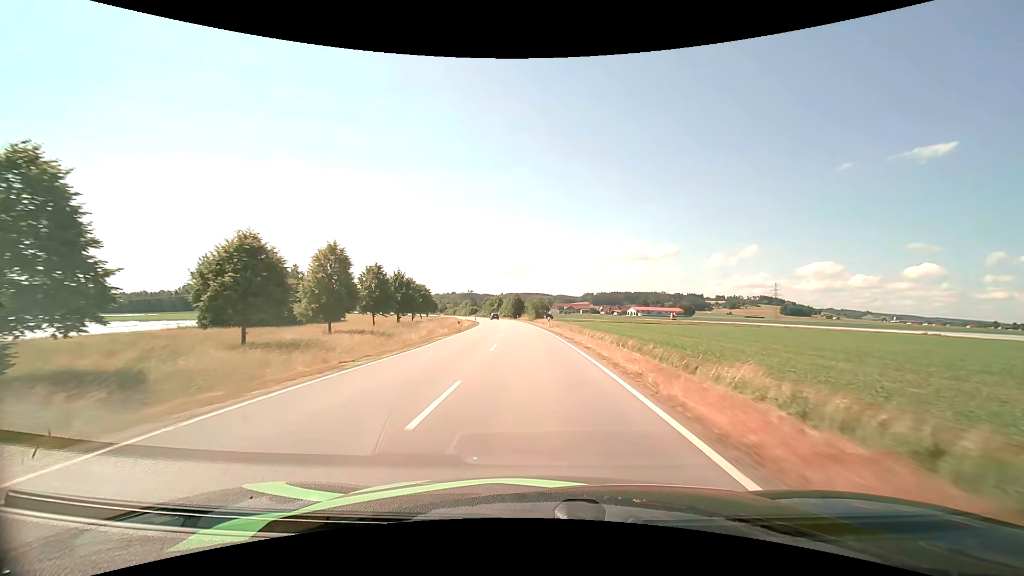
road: tertiary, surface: asphalt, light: Day
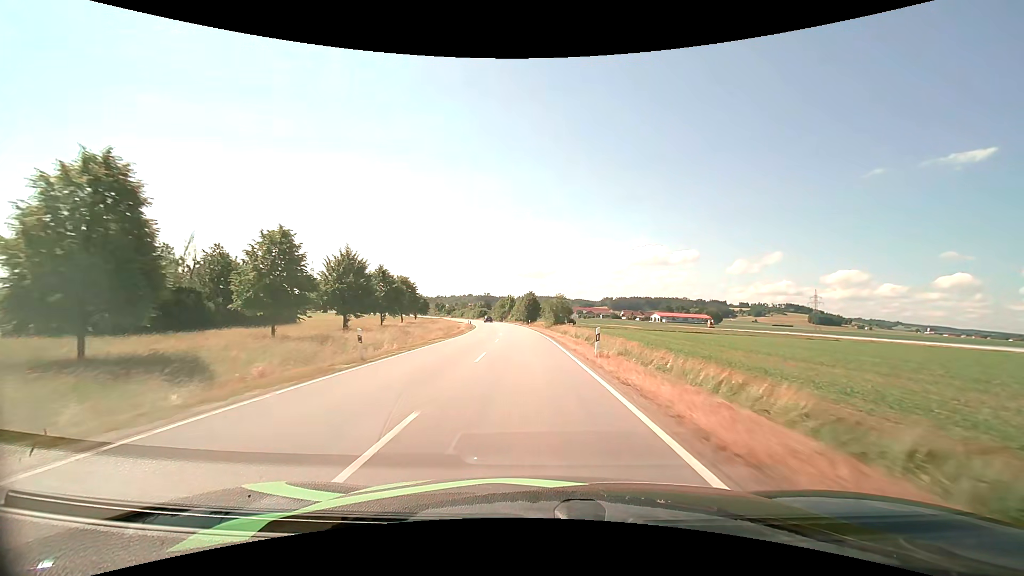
(-0.4, +27.2) m; -2°
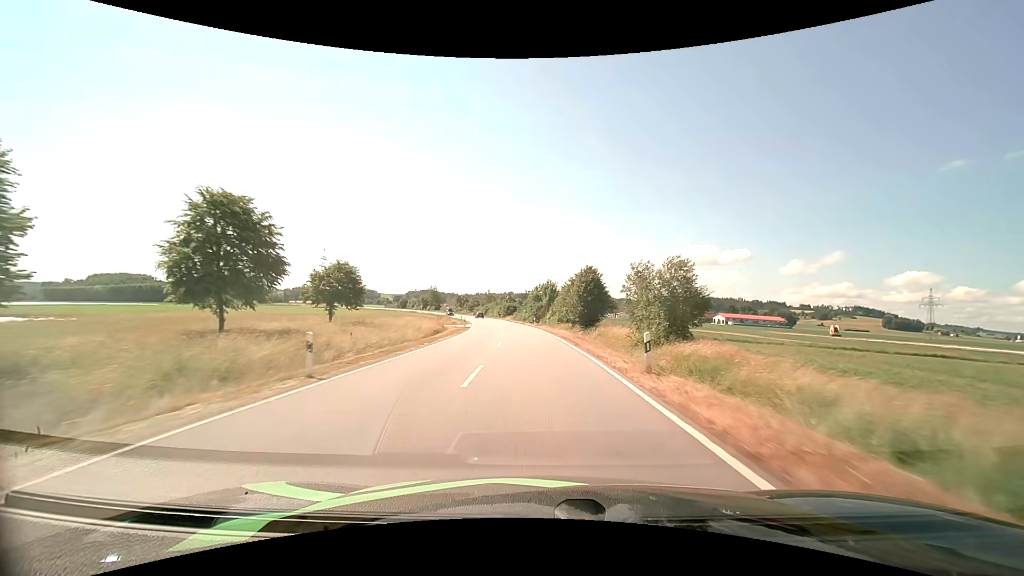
(-2.6, +54.8) m; -5°
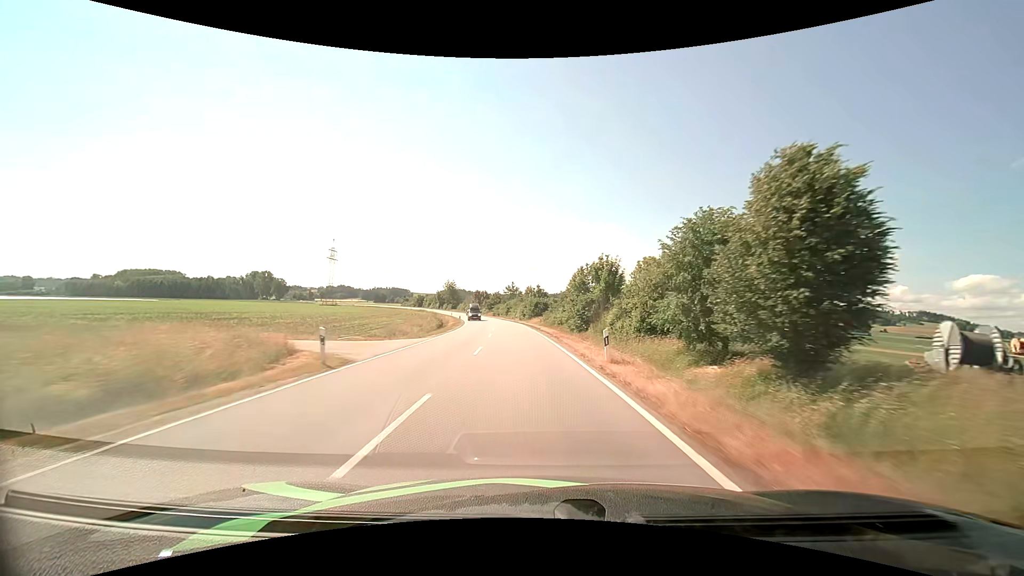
(-1.1, +41.7) m; -4°
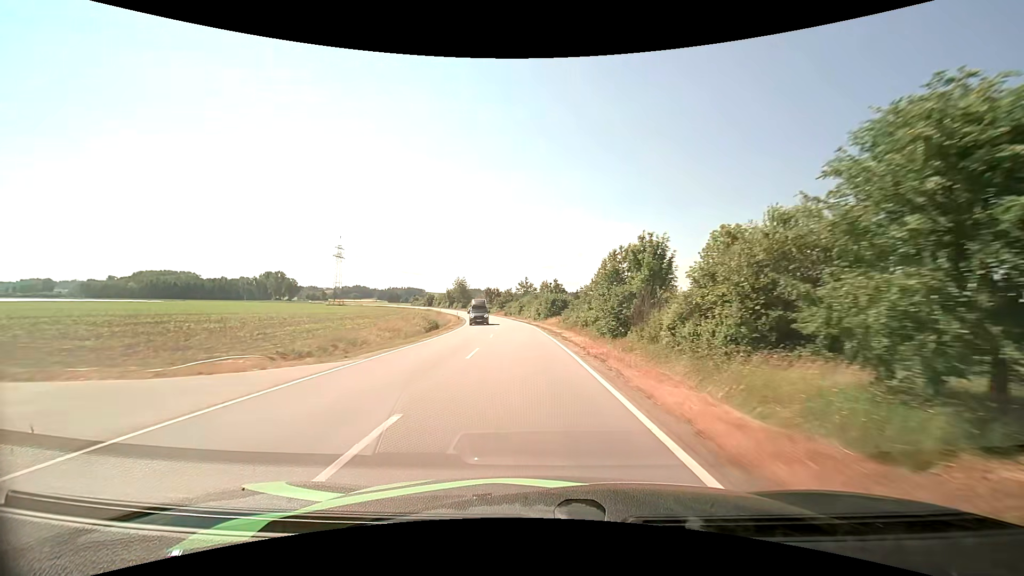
(-0.2, +13.9) m; -2°
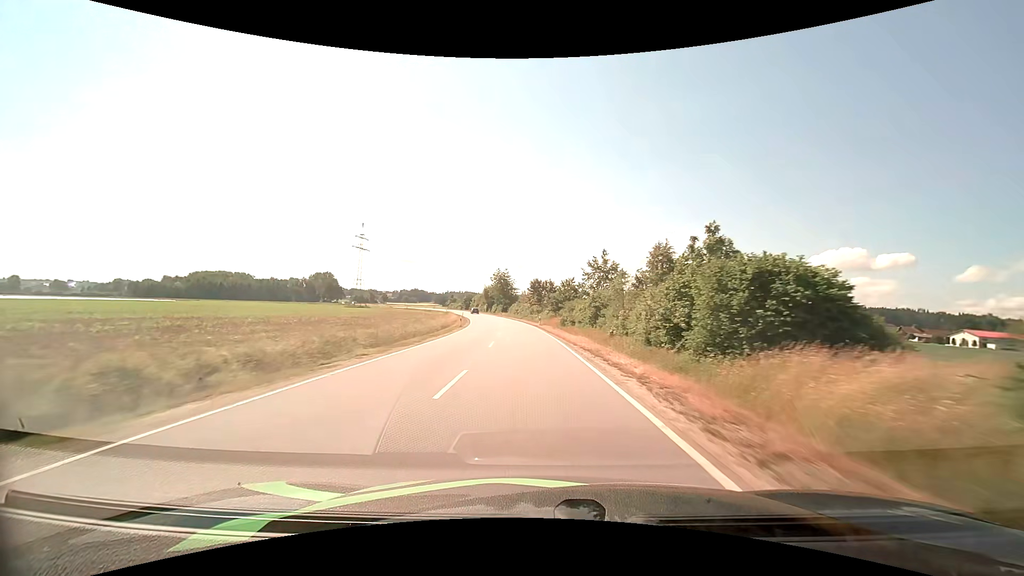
(-3.4, +55.7) m; -7°
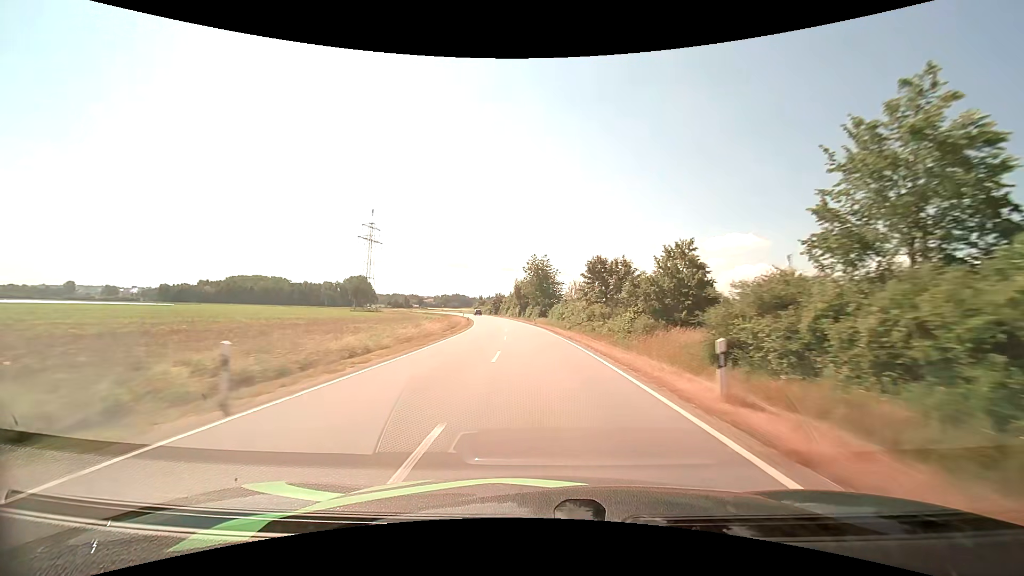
(-2.0, +42.6) m; -5°
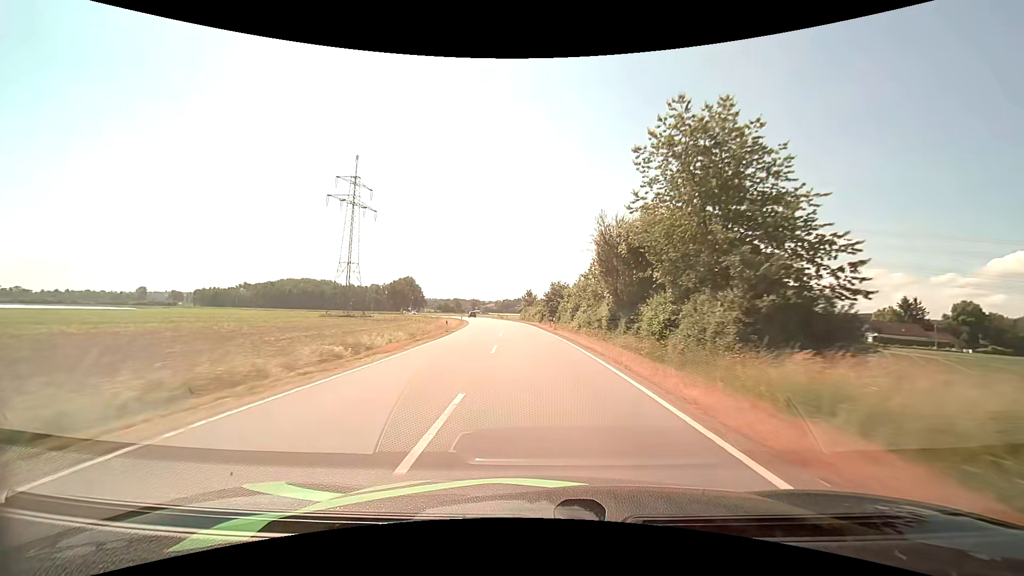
(-4.4, +70.7) m; -7°
(0, +10) (0, +20) (-1, +30) (-2, +40) (-2, +50) (-3, +60) (-5, +70) (-6, +80) (-8, +90) (-10, +99) m
